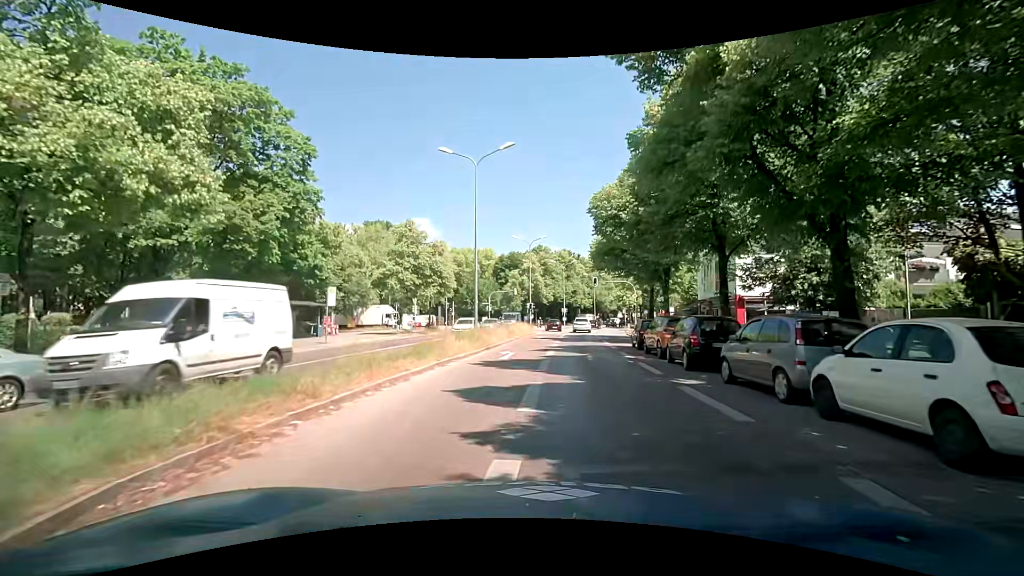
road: secondary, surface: asphalt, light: Day
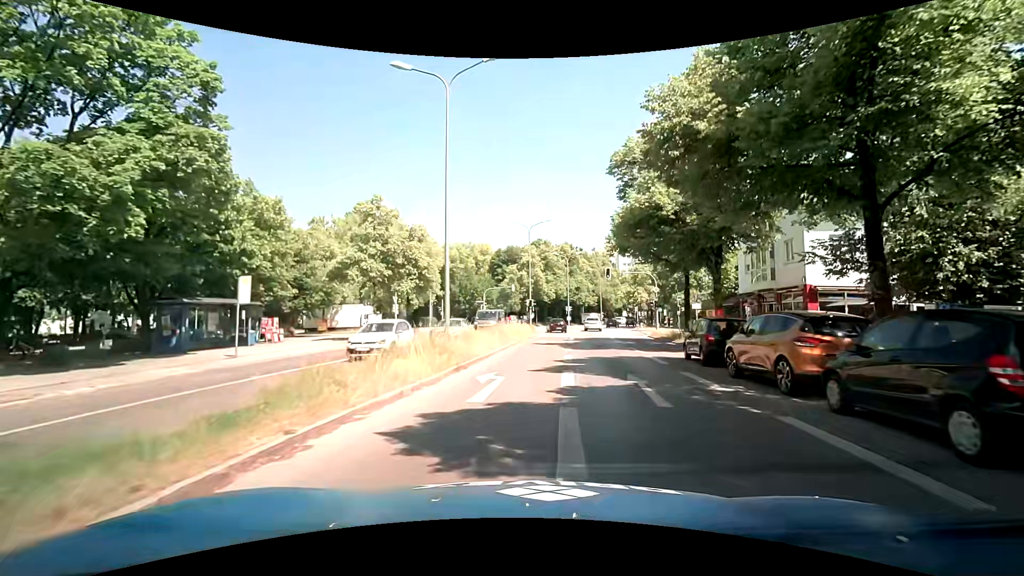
(-0.1, +9.3) m; -1°
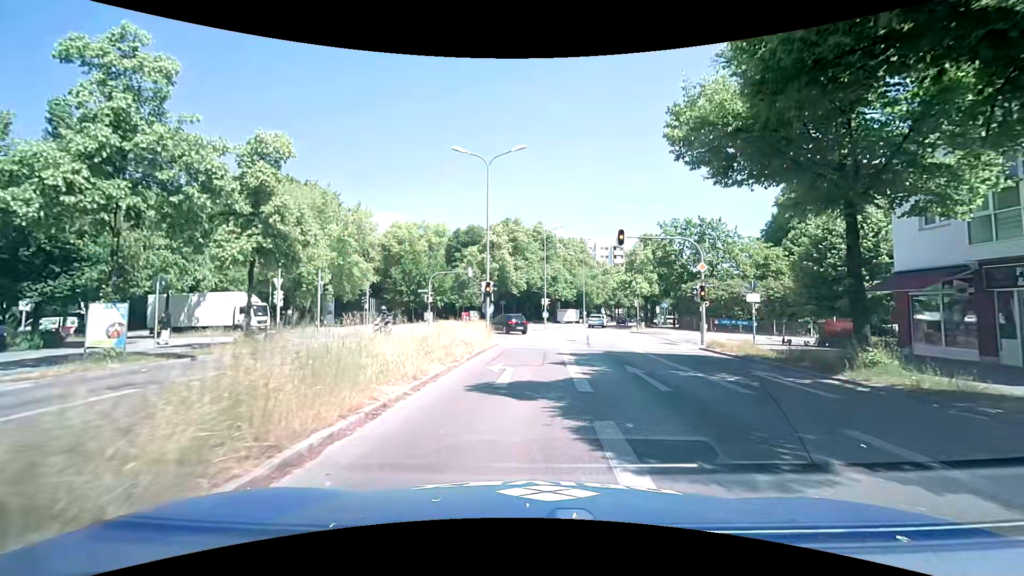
(+0.8, +19.0) m; +4°
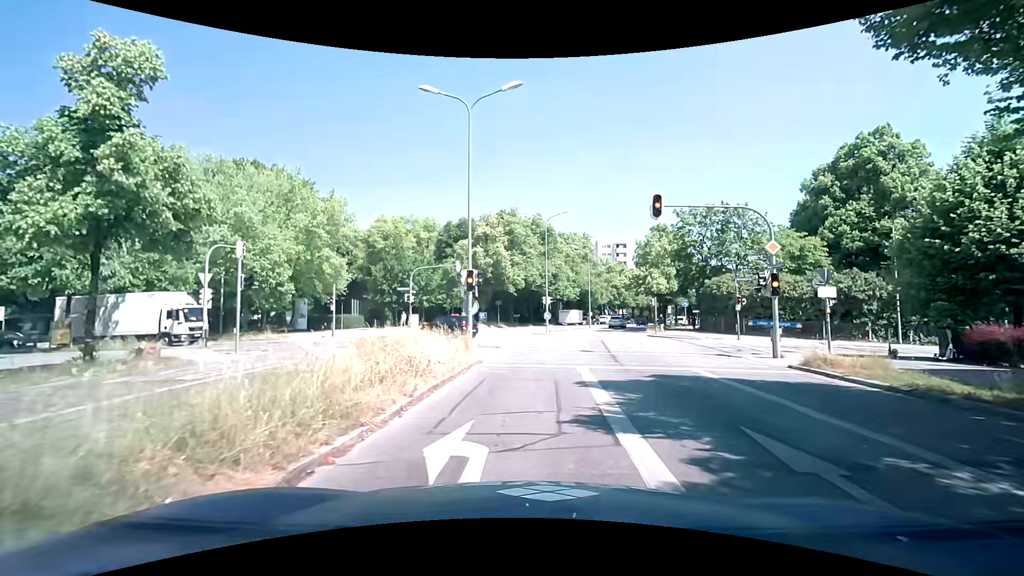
(0.0, +7.5) m; 0°
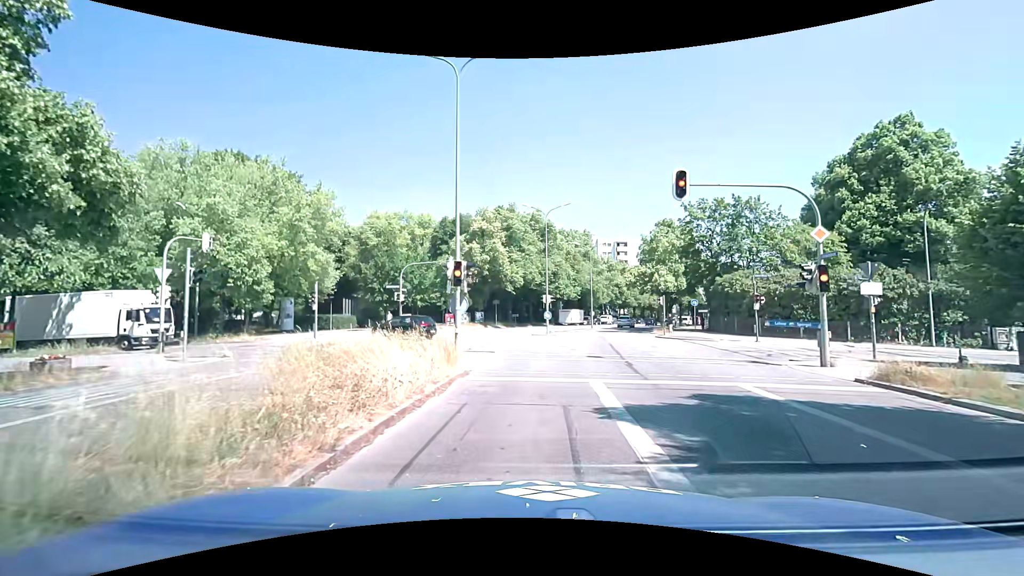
(0.0, +2.9) m; 0°
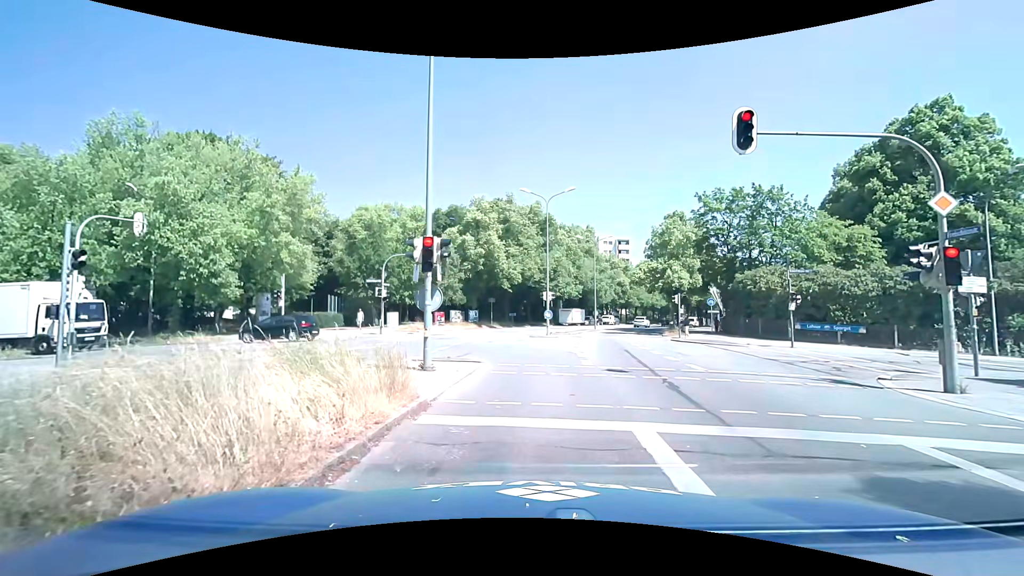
(+0.1, +4.4) m; +2°
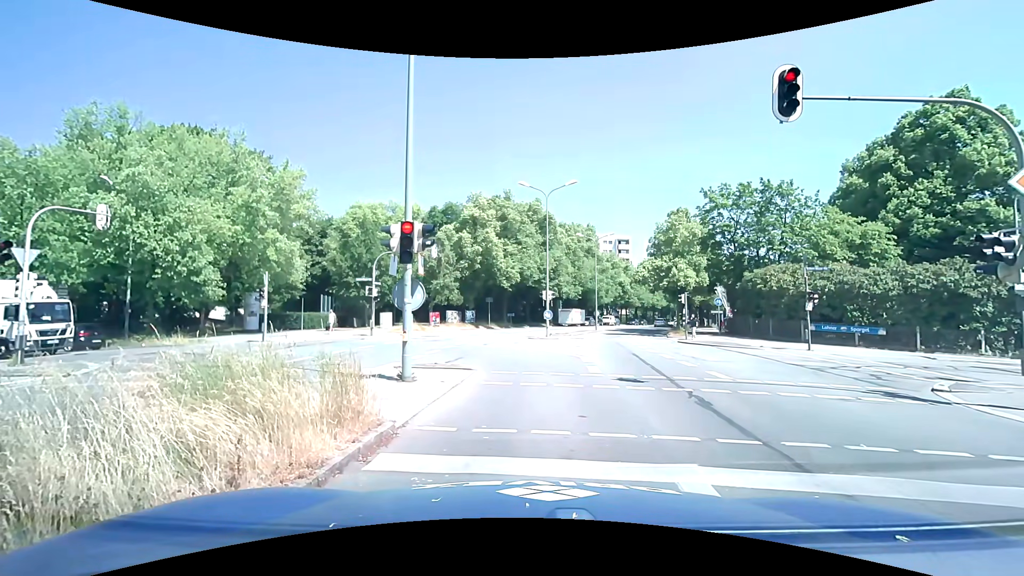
(0.0, +1.7) m; -2°
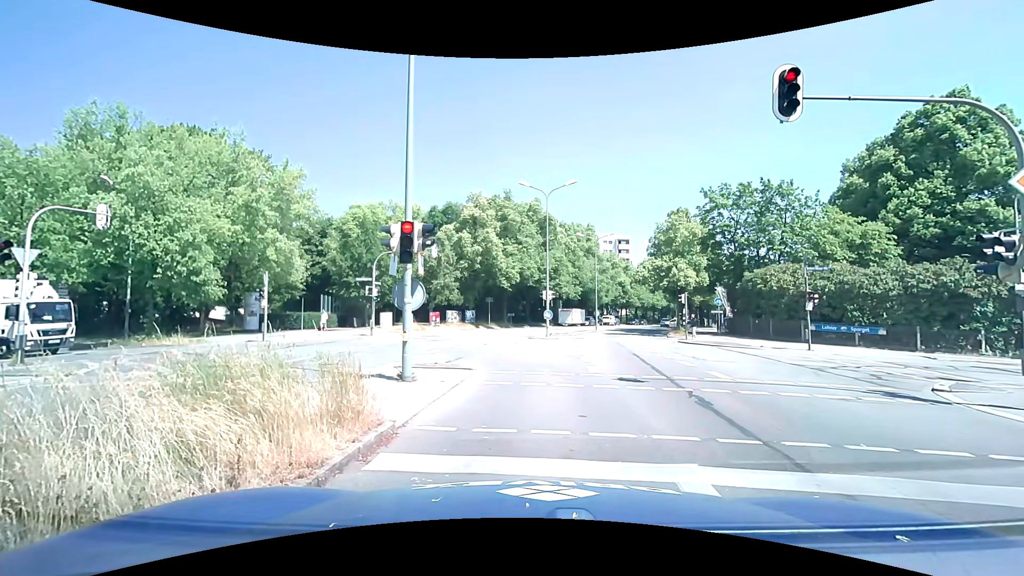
(0.0, 0.0) m; 0°
(0, +10) (-1, +20) (-9, +25) (-19, +27) (-29, +28) (-39, +29) (-49, +30) (-59, +31) (-69, +31) (-79, +32) m
